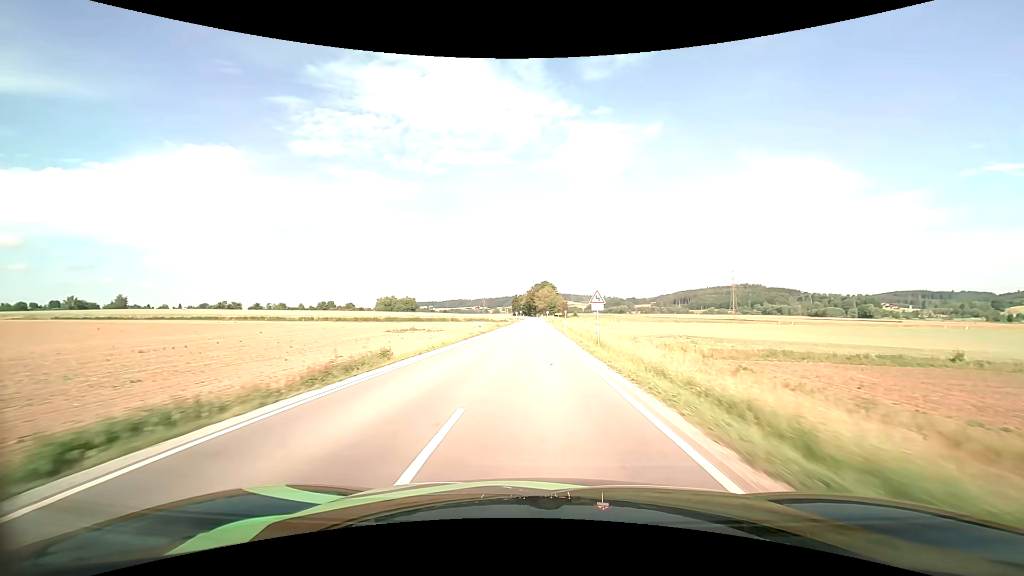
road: secondary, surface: asphalt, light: Day
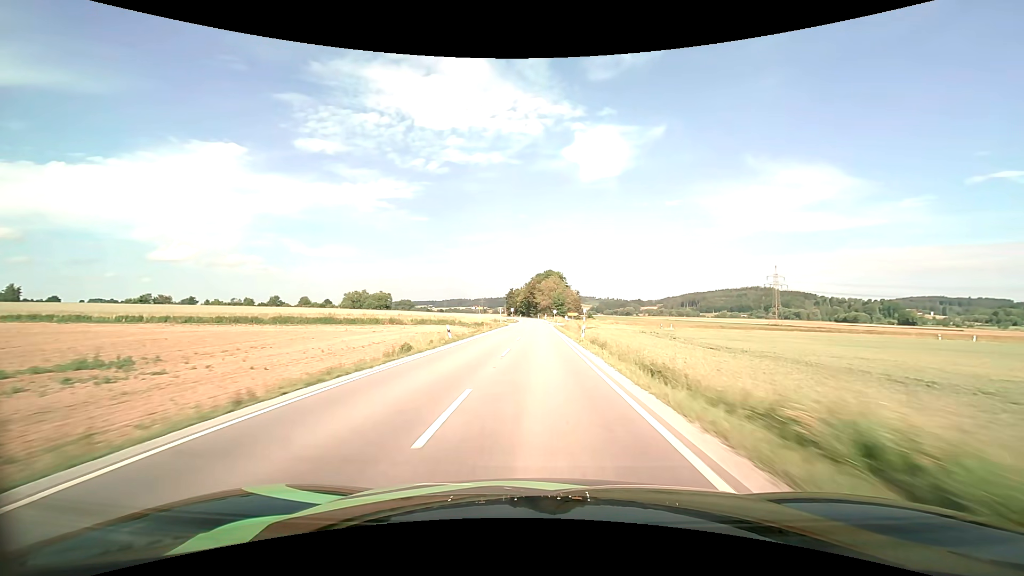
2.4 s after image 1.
(-0.1, +58.4) m; 0°
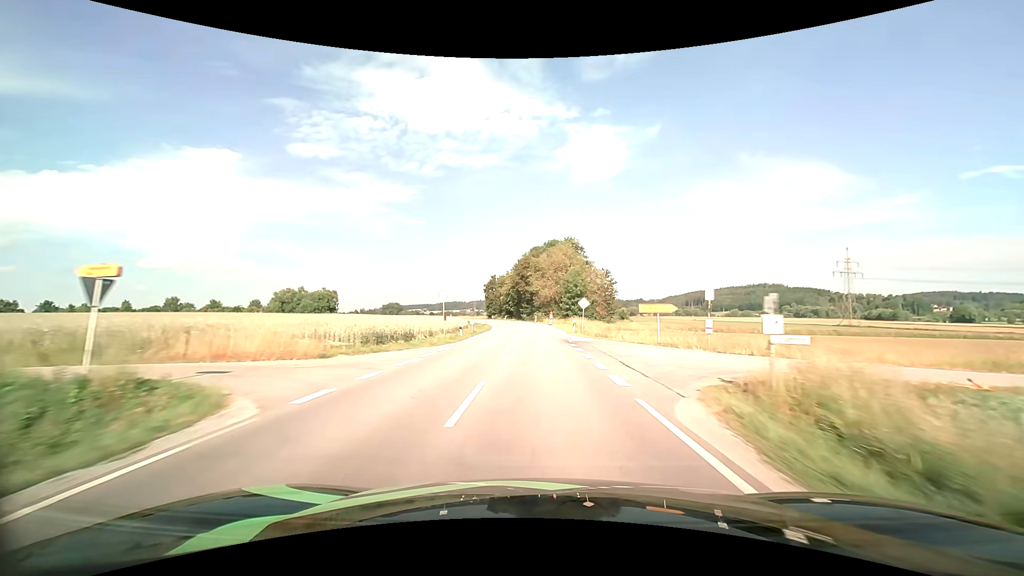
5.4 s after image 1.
(-0.1, +69.0) m; 0°
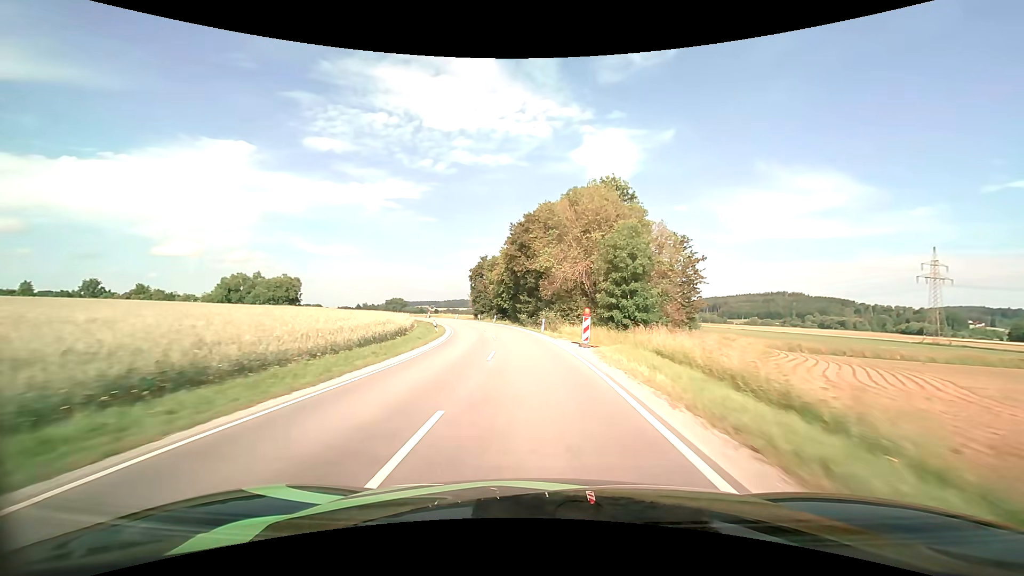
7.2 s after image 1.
(-0.1, +39.0) m; -1°
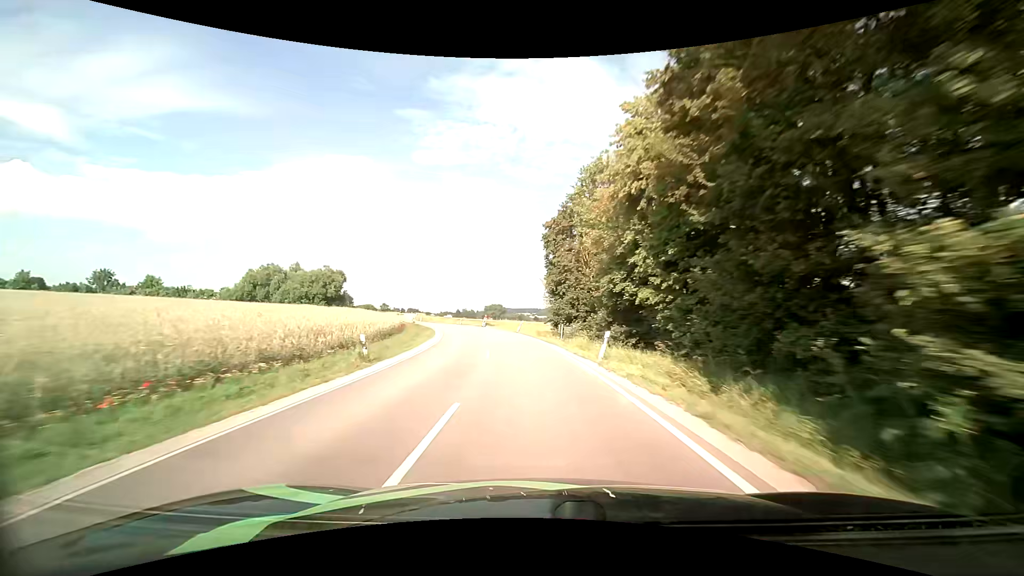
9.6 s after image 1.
(-3.7, +47.2) m; -11°
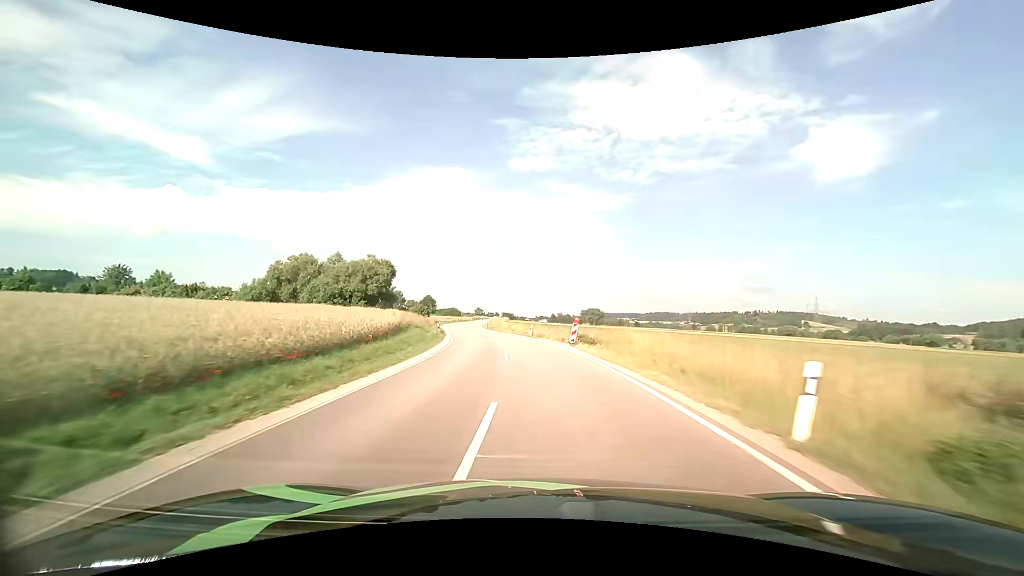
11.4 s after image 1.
(-3.3, +36.4) m; -11°
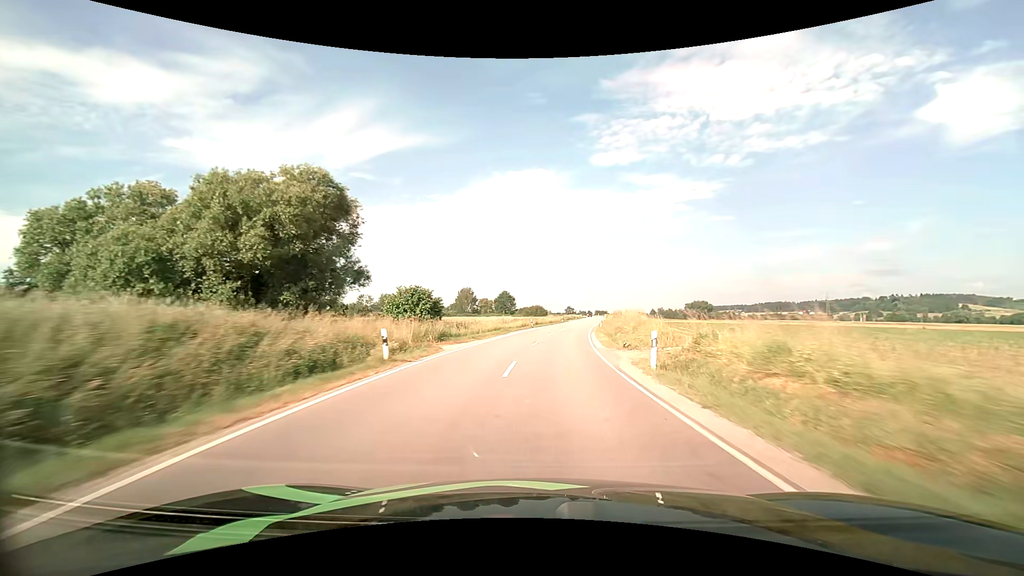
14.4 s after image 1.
(-8.6, +64.6) m; -11°
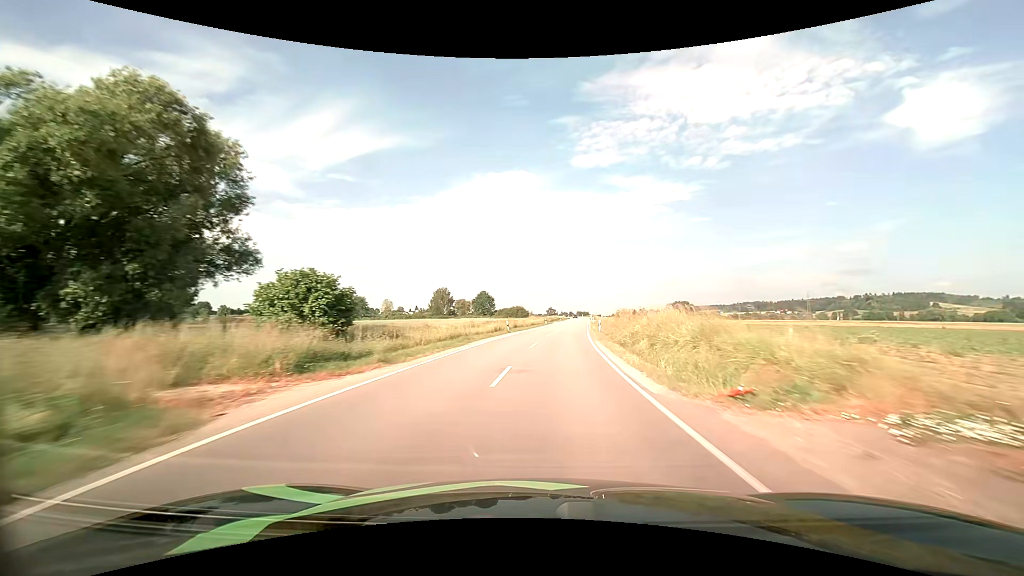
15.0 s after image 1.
(+0.2, +13.5) m; +2°
(0, +10) (+1, +20) (+1, +30) (+2, +40) (+3, +50) (+5, +60) (+6, +70) (+7, +80) (+8, +90) (+9, +100) m
